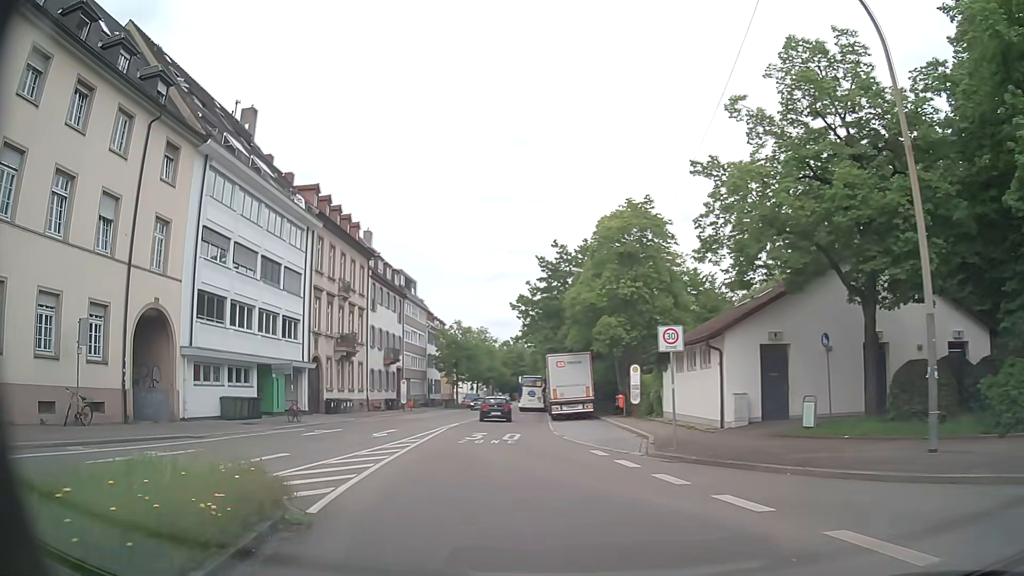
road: unclassified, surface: asphalt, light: Day
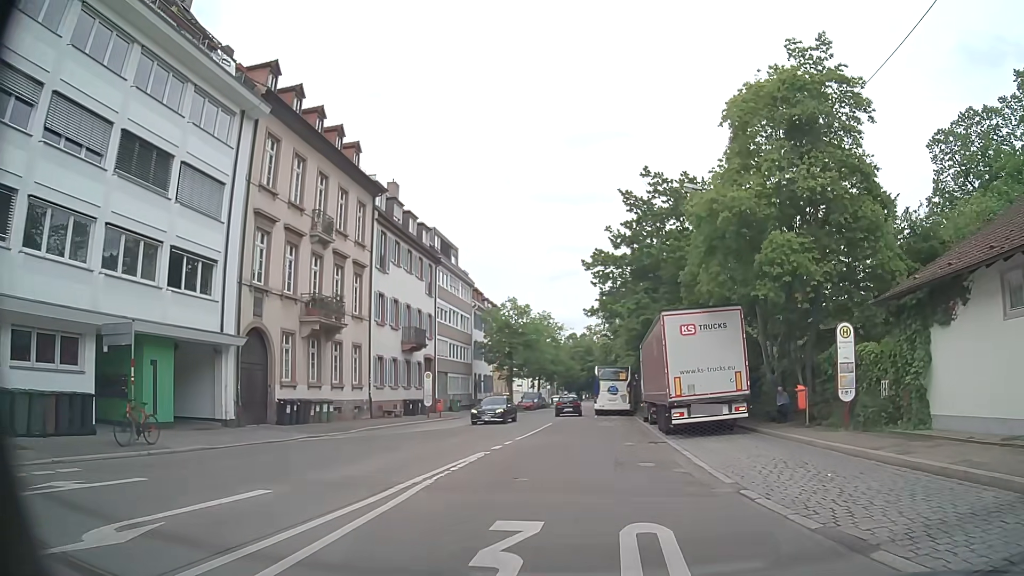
(-1.4, +18.6) m; -5°
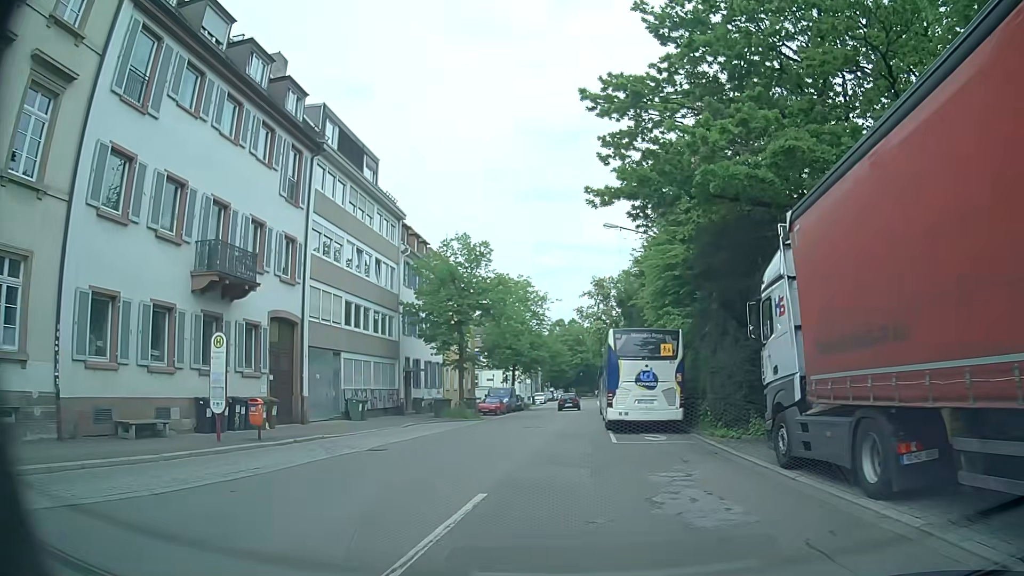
(+0.6, +24.3) m; +1°
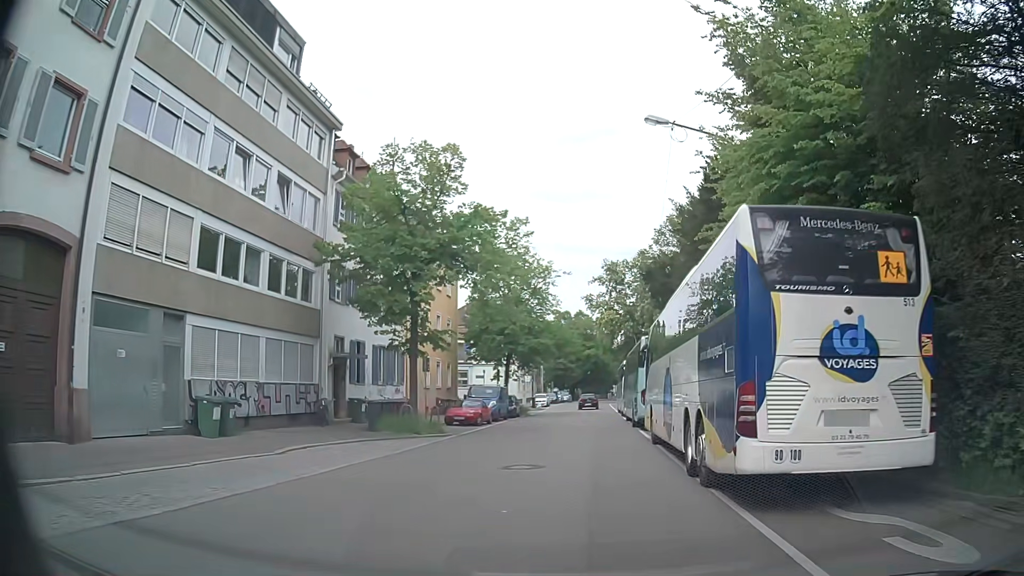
(-0.3, +14.7) m; 0°
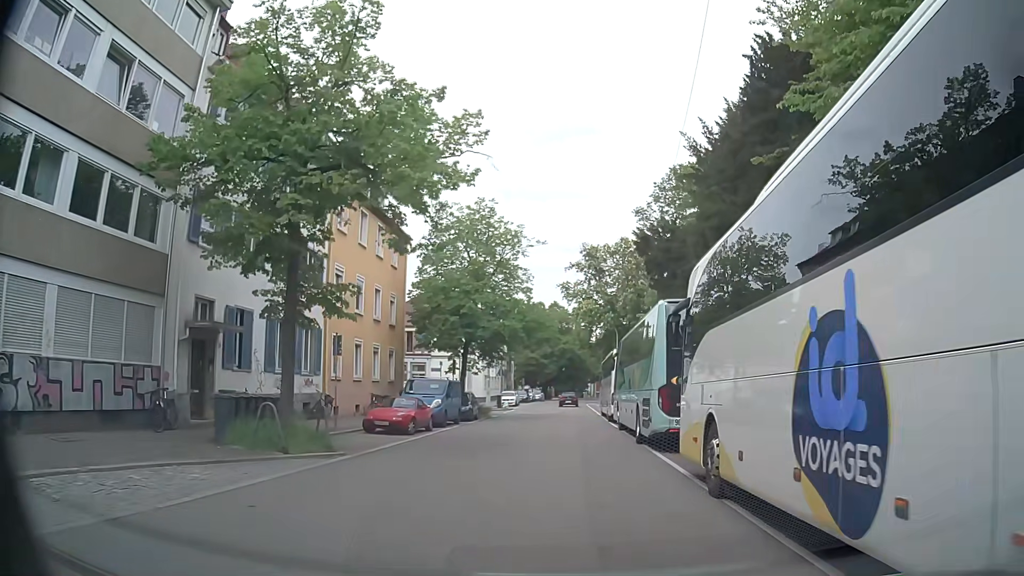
(+0.1, +9.5) m; +3°
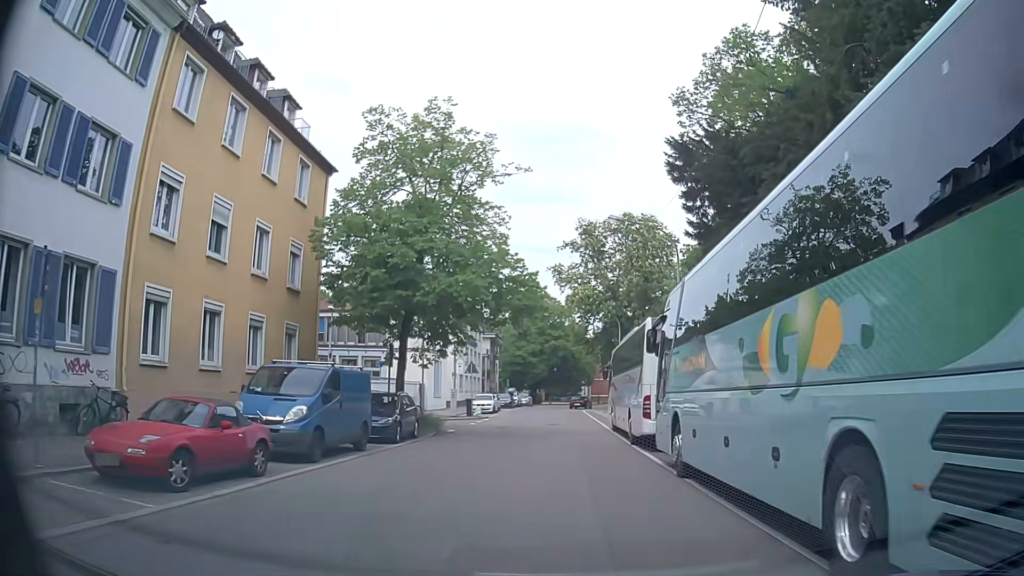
(-0.1, +13.7) m; 0°
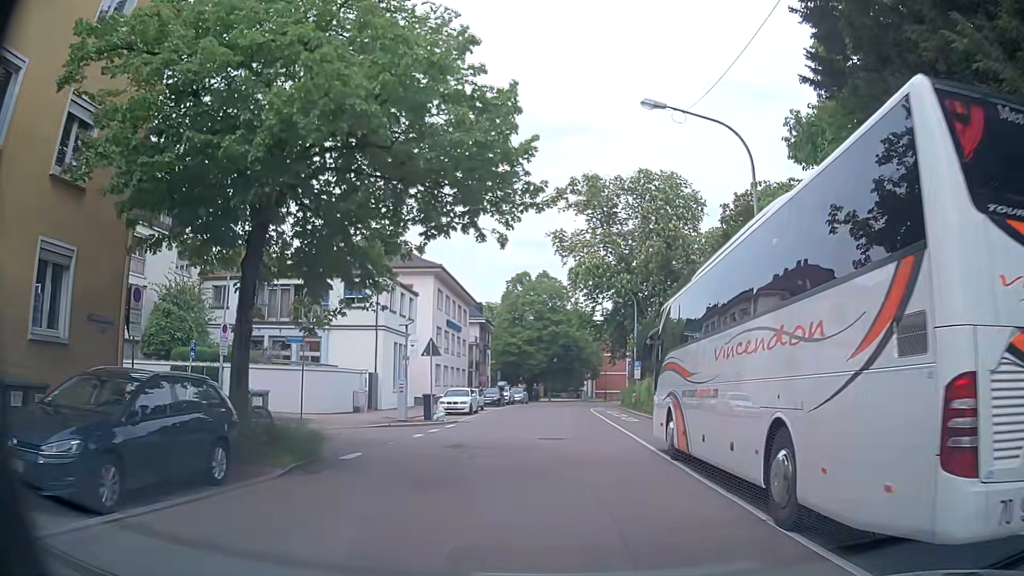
(0.0, +13.4) m; +1°
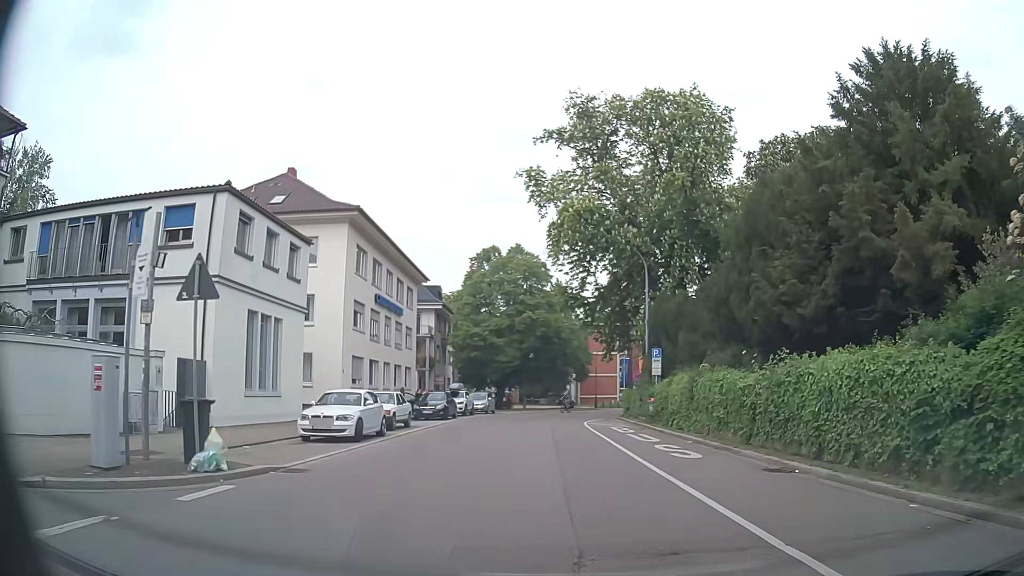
(+0.1, +17.3) m; +2°
